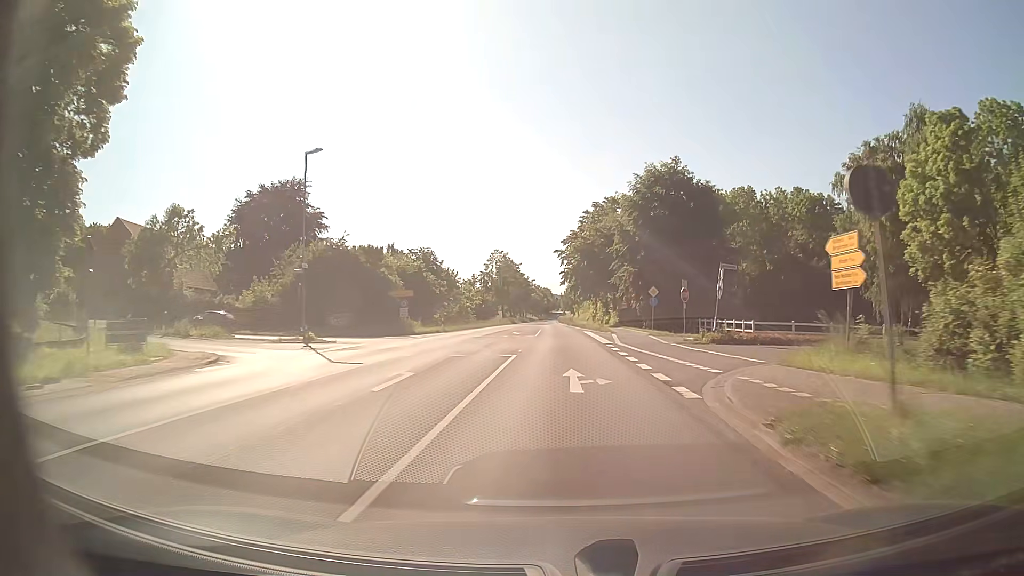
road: secondary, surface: asphalt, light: Day
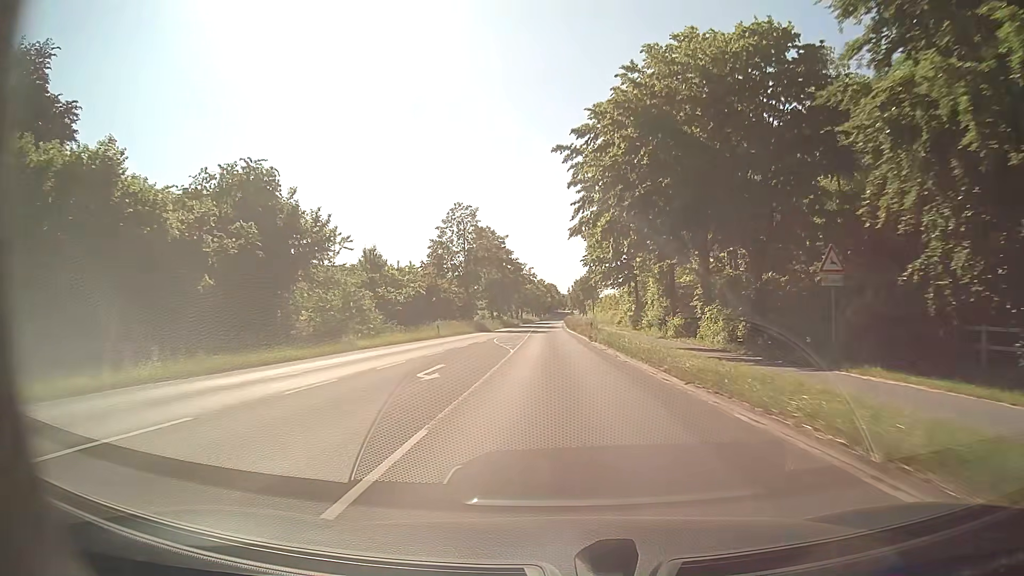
(+0.3, +54.0) m; 0°
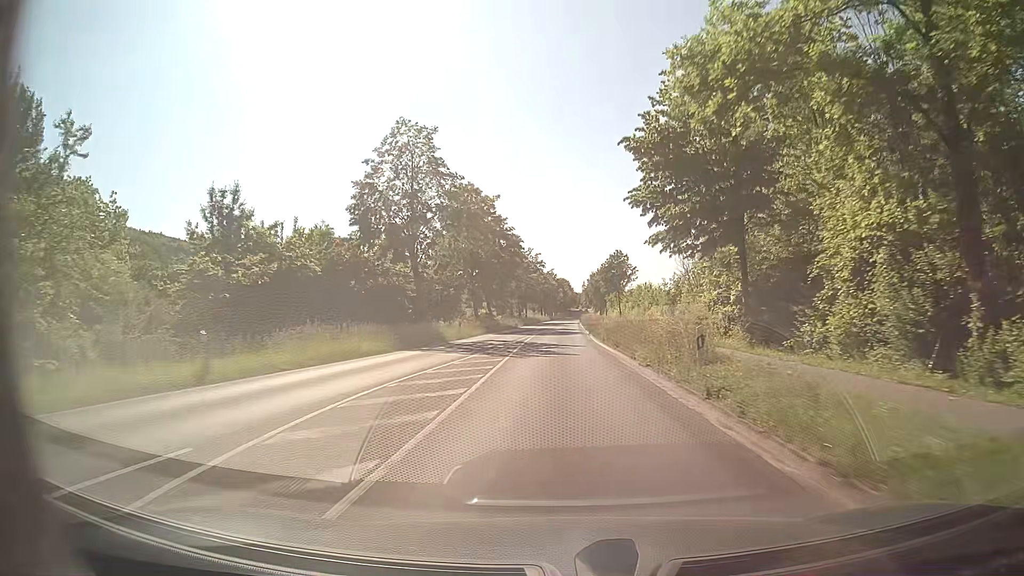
(-0.4, +32.4) m; -1°
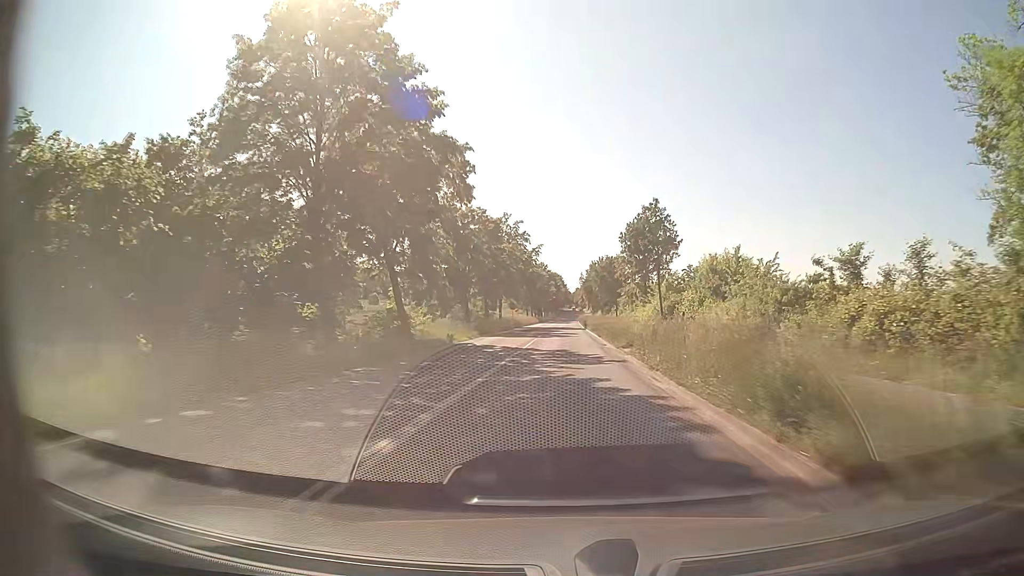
(-0.3, +43.2) m; 0°
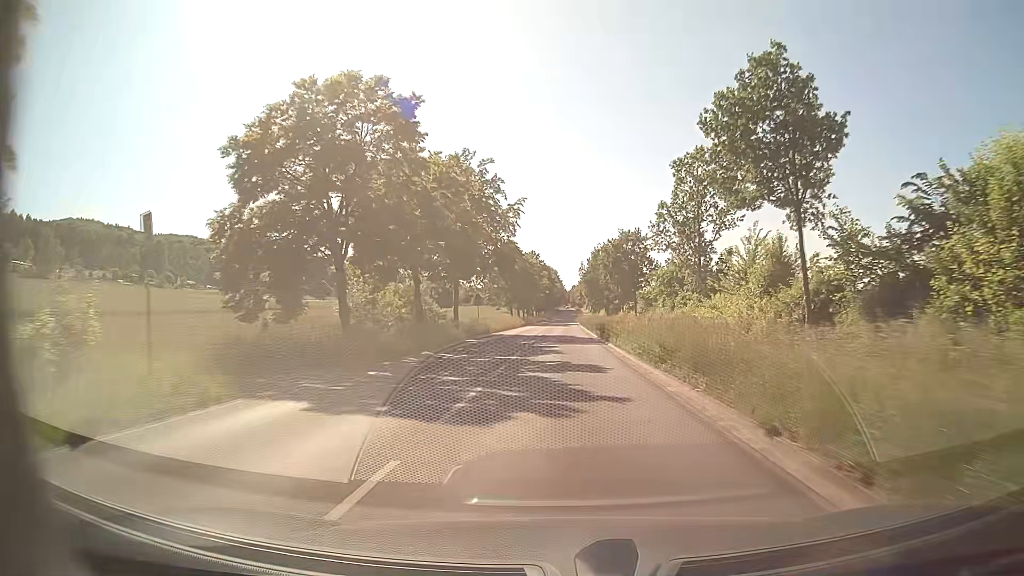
(+0.3, +32.4) m; +1°
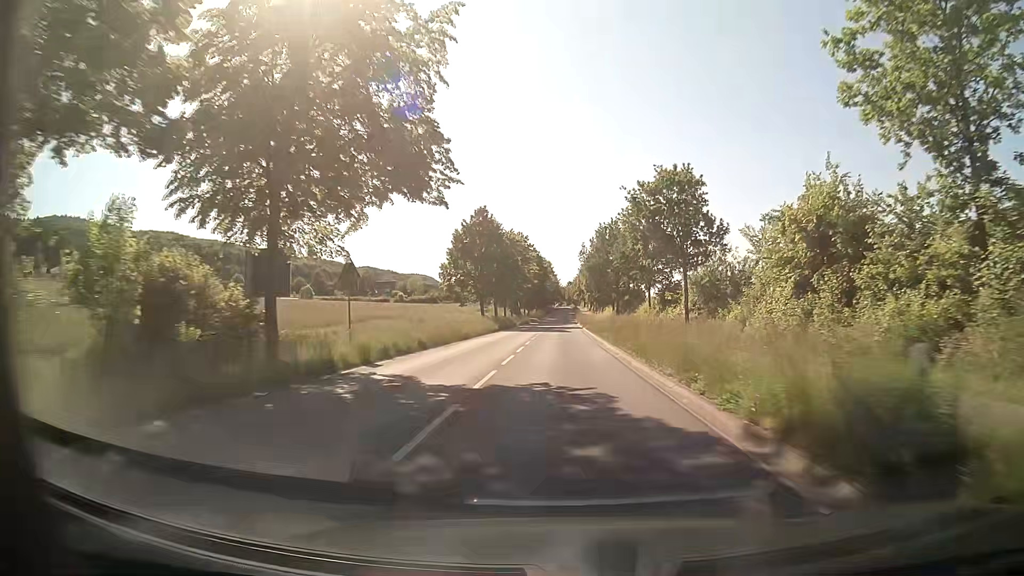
(0.0, +32.4) m; 0°
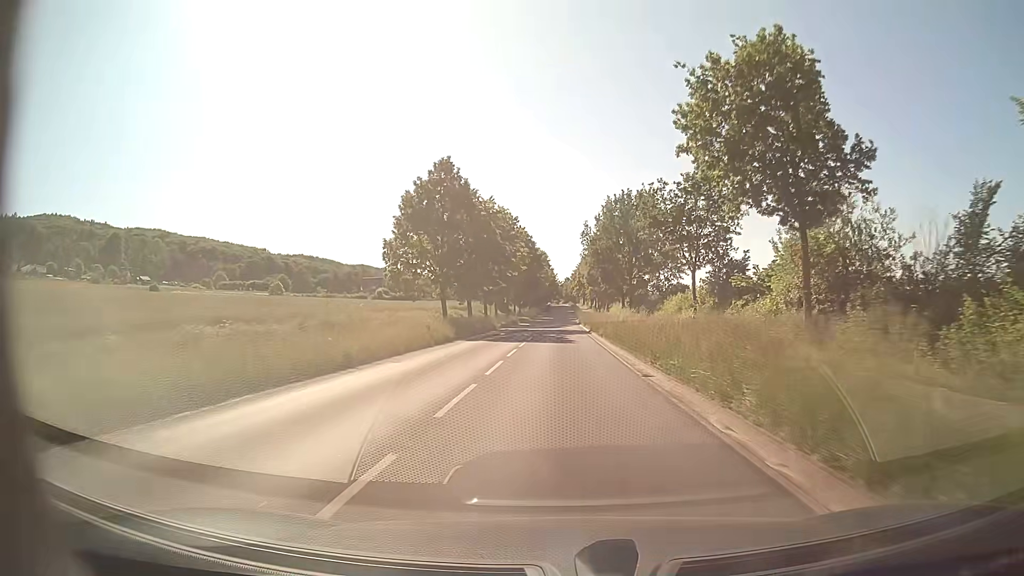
(+0.1, +21.6) m; +1°
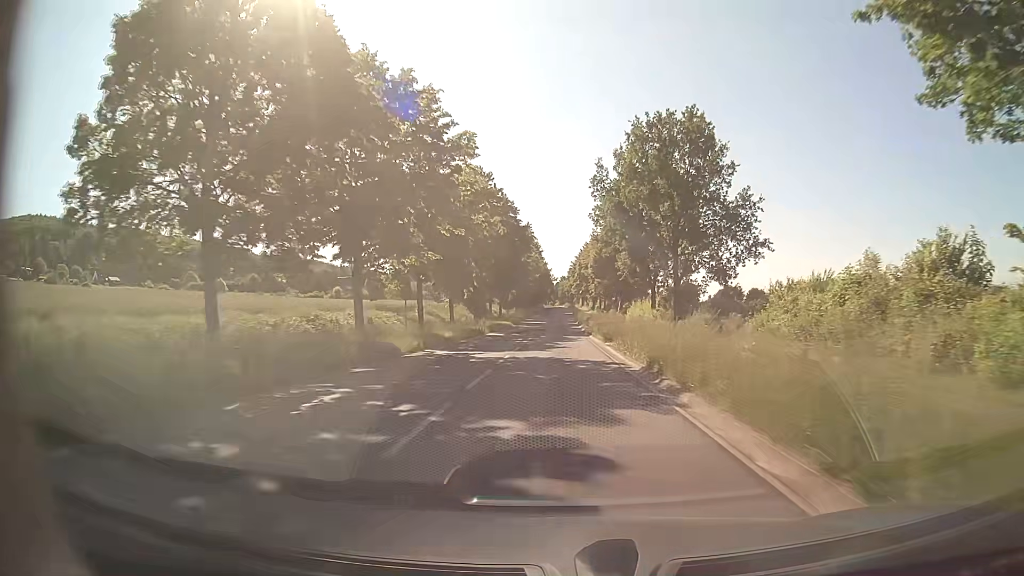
(-0.2, +32.4) m; 0°
(0, +10) (0, +20) (0, +30) (0, +40) (0, +50) (0, +60) (0, +70) (0, +80) (+1, +90) (+1, +100) m
